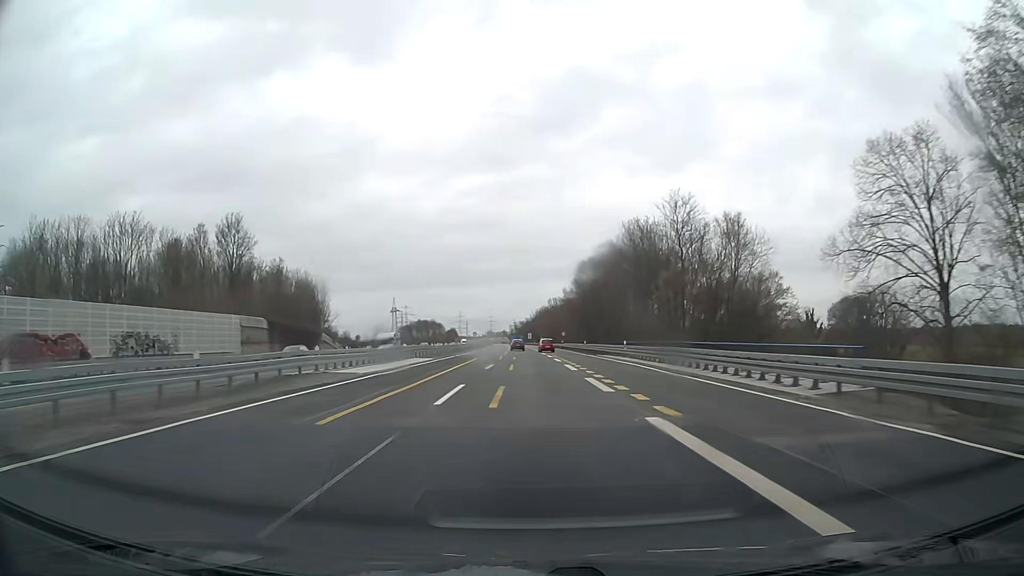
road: motorway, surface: asphalt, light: Day
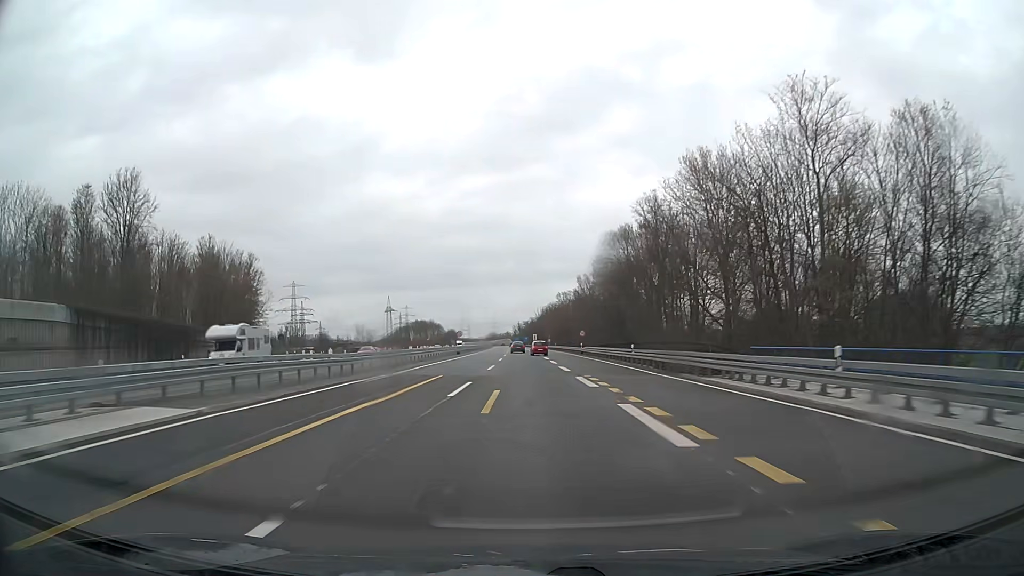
(-0.1, +33.0) m; 0°
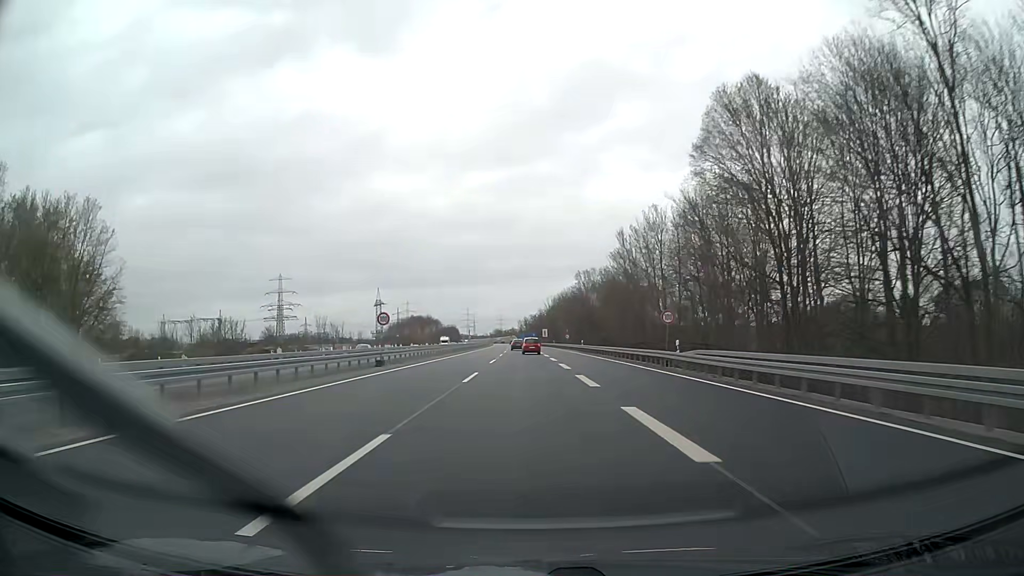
(-0.3, +49.5) m; -1°
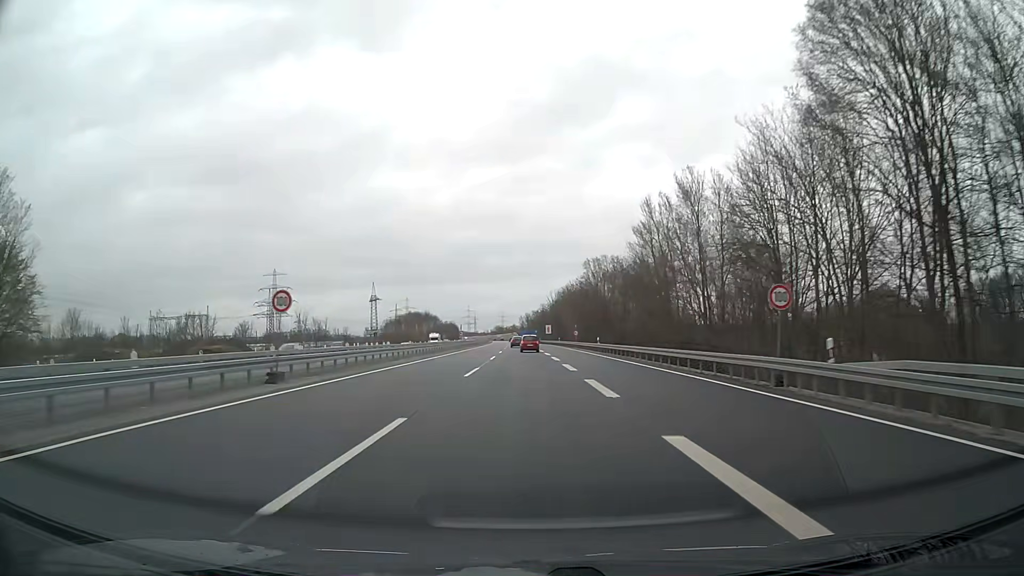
(0.0, +16.4) m; 0°
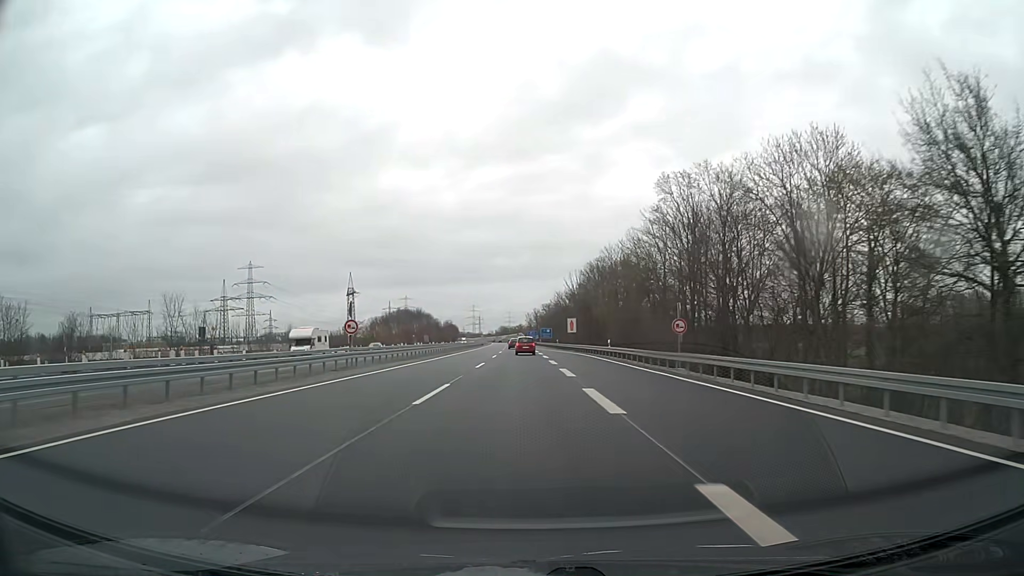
(-0.3, +63.1) m; -1°
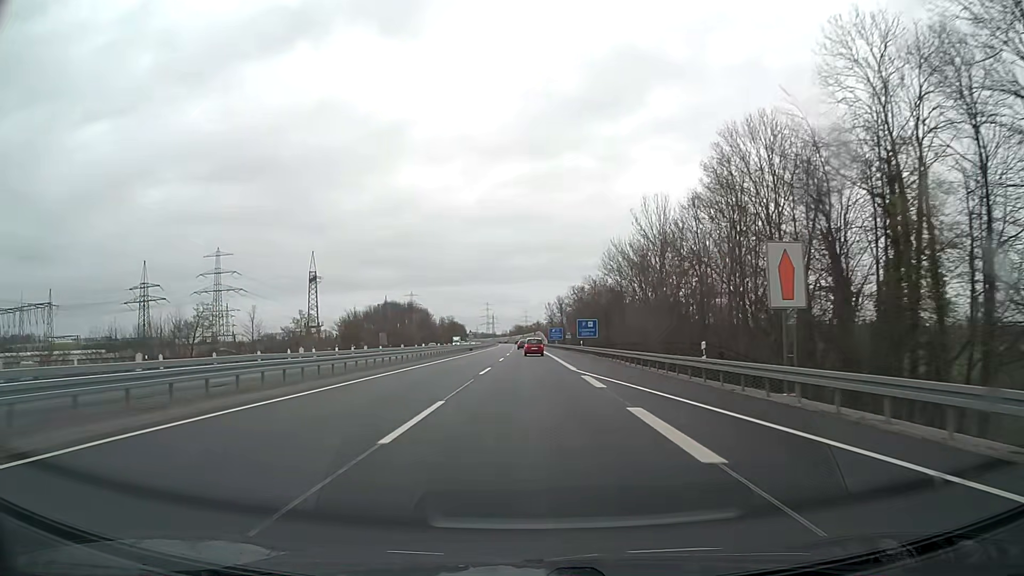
(-1.2, +77.2) m; -1°
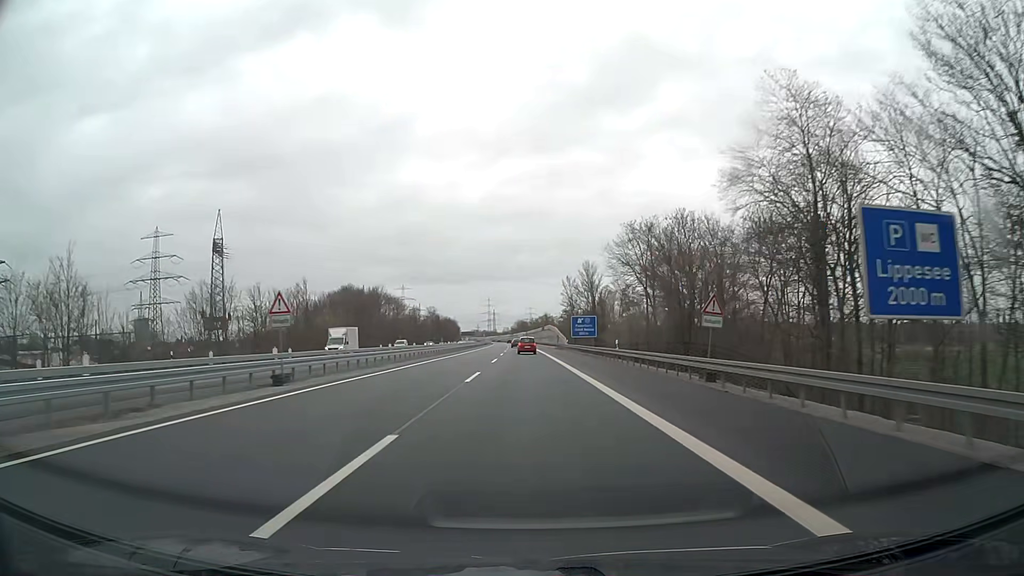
(-0.3, +77.6) m; 0°
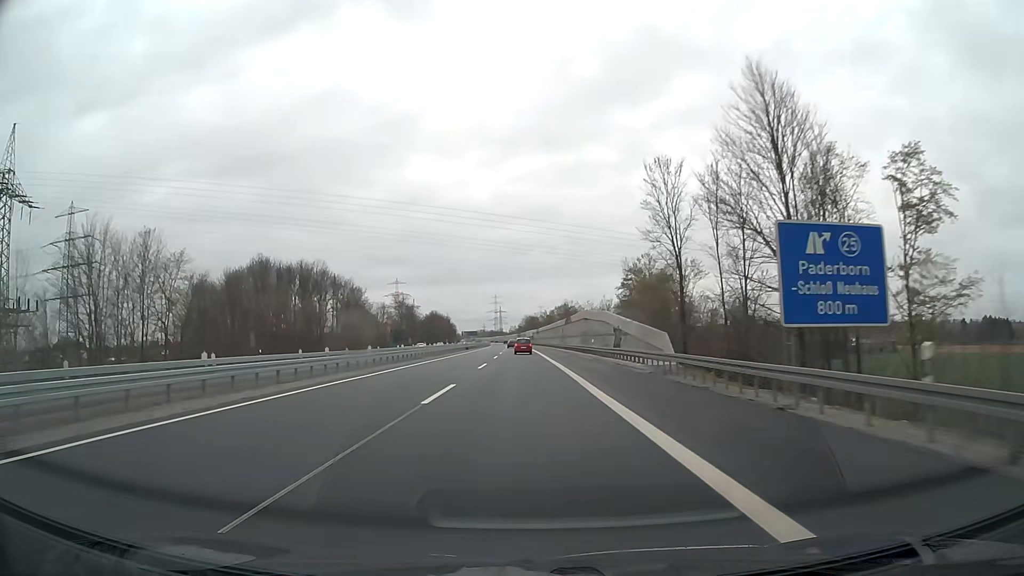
(-0.5, +79.3) m; -1°
(0, +10) (0, +20) (0, +30) (0, +40) (0, +50) (0, +60) (-1, +70) (-1, +80) (-1, +90) (-1, +100) m
